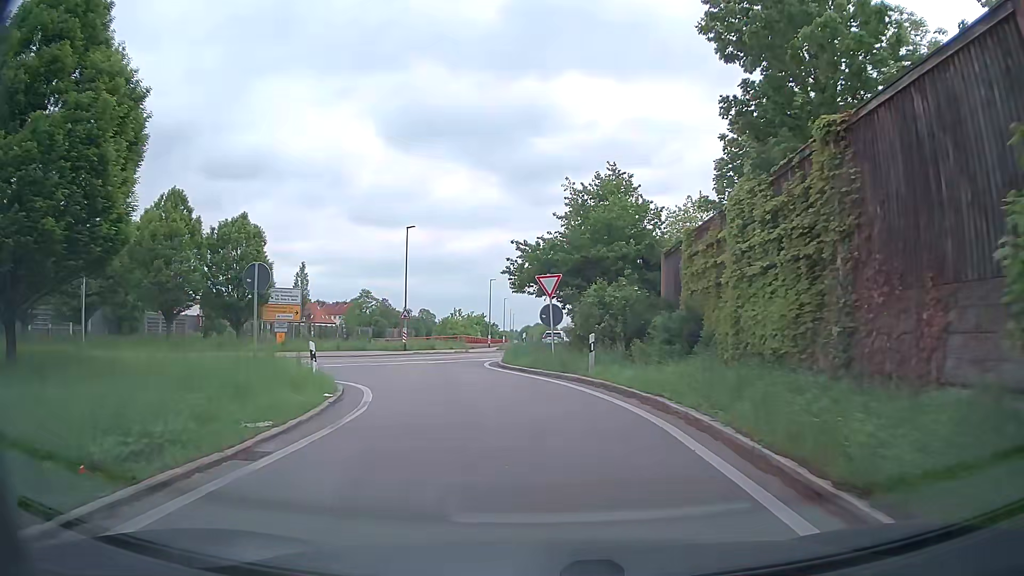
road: trunk_link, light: Day
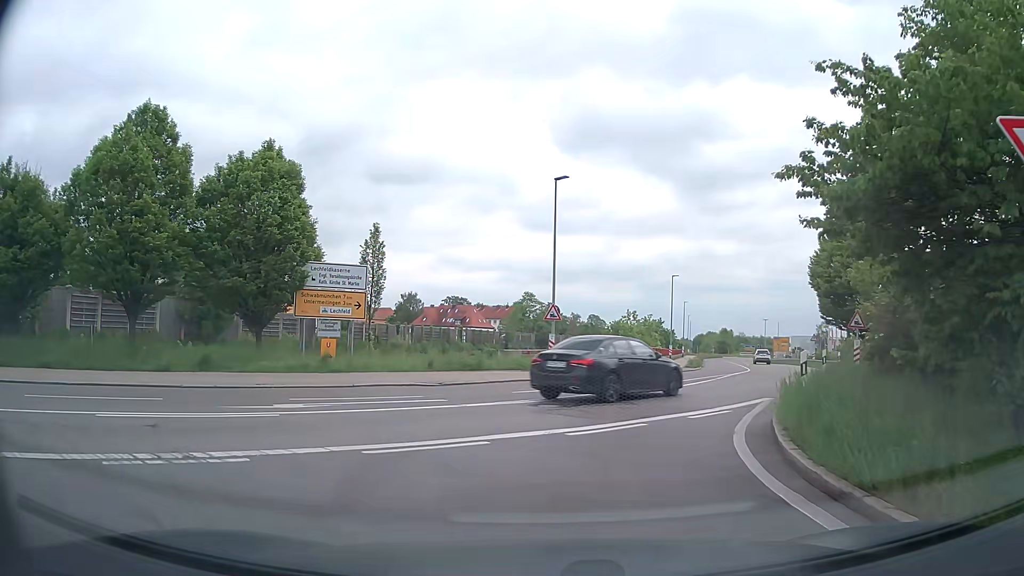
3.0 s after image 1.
(-2.1, +17.0) m; -14°
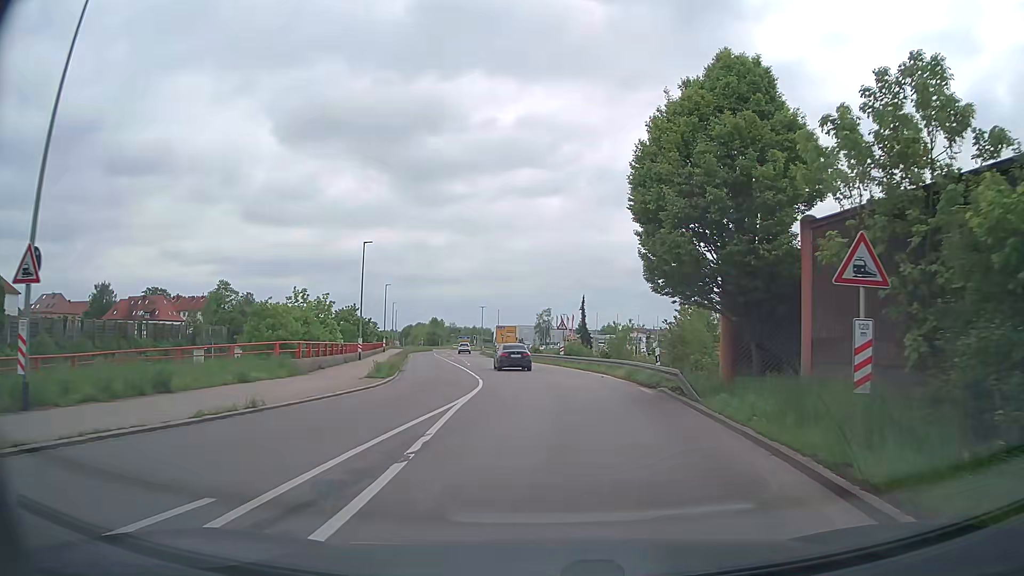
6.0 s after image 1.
(+4.2, +19.3) m; +24°
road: secondary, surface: asphalt
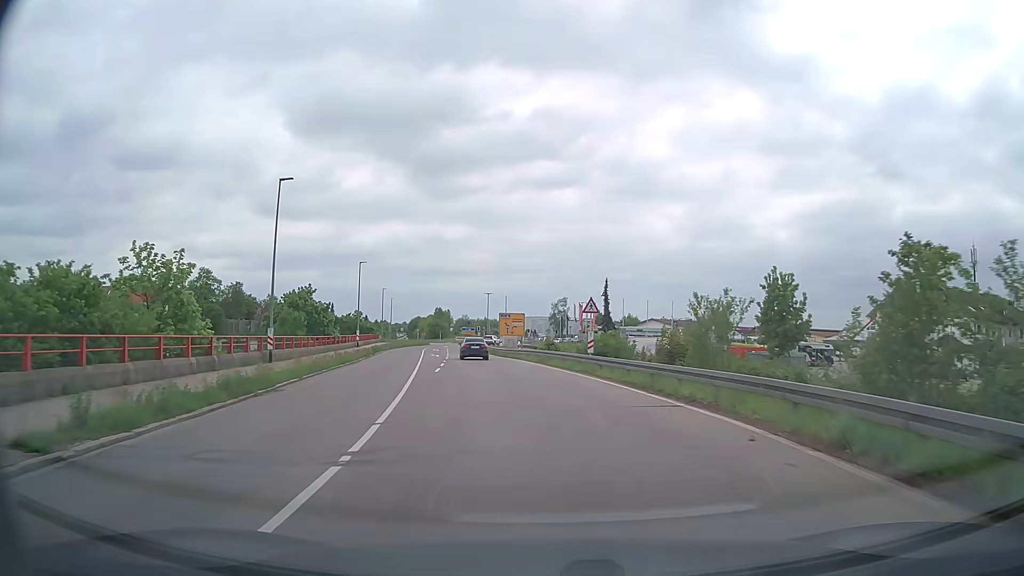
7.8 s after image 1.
(-0.1, +19.4) m; -1°
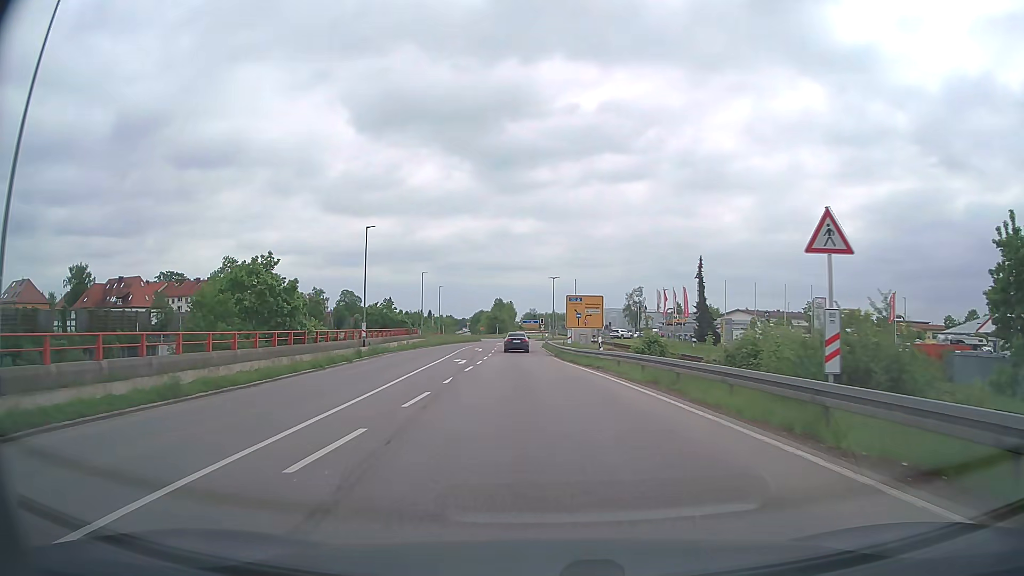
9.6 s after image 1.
(-1.2, +21.5) m; -6°
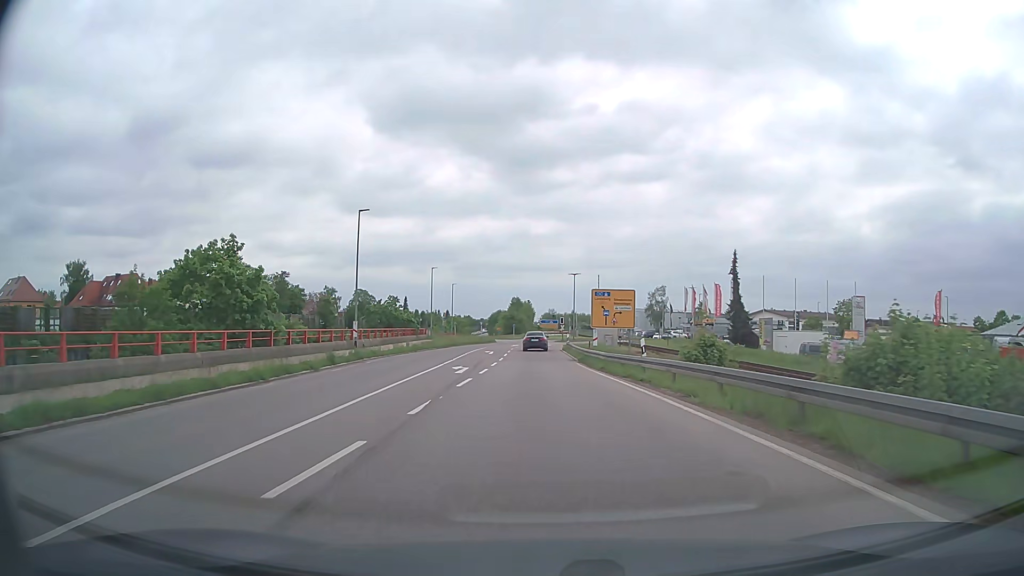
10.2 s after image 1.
(-0.1, +7.2) m; -2°
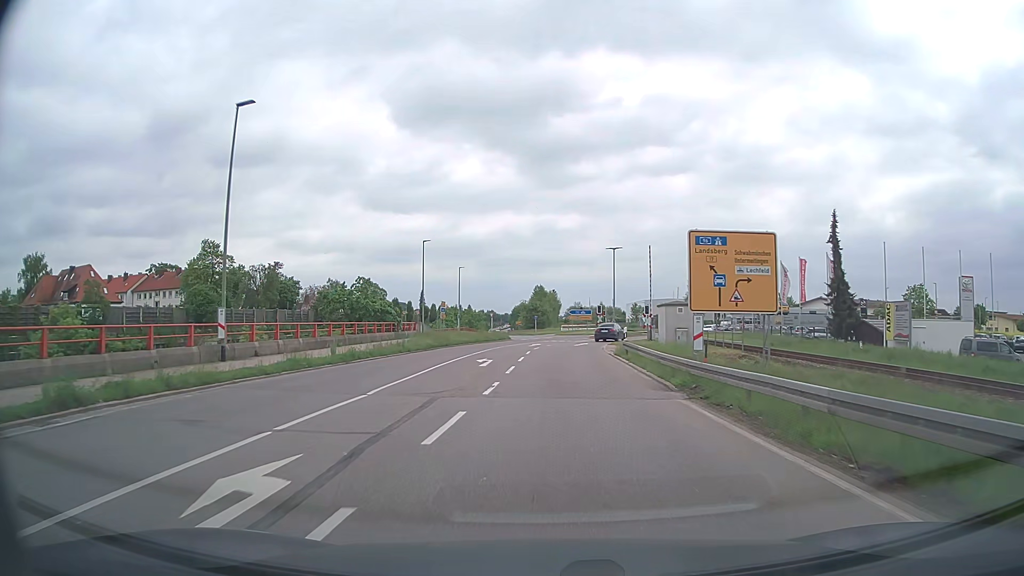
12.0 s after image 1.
(-0.5, +21.4) m; -2°
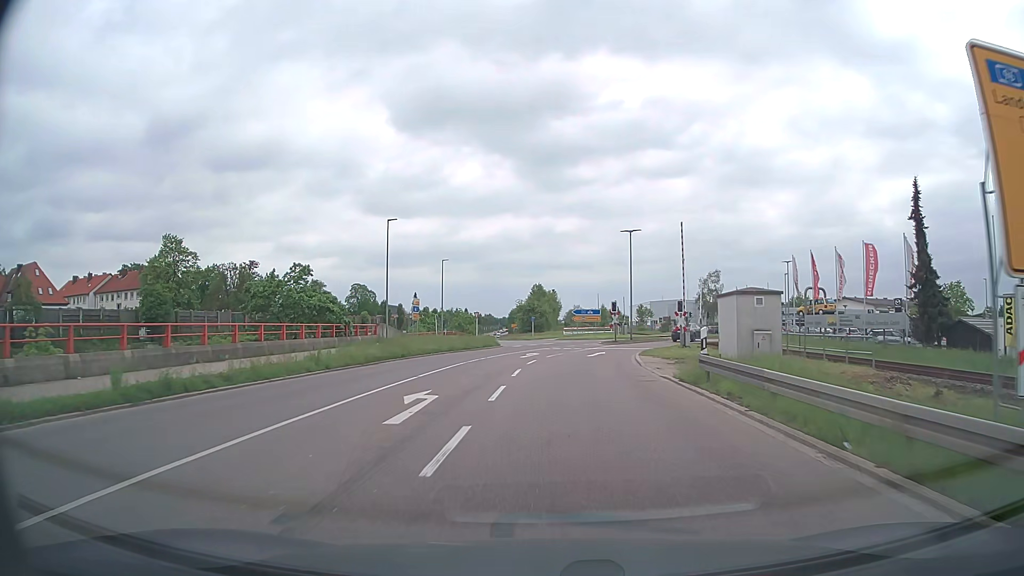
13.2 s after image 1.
(0.0, +13.9) m; 0°
(0, +10) (0, +20) (+2, +30) (+4, +40) (+8, +49) (+13, +57) (+20, +65) (+28, +71) (+37, +75) (+46, +79) m
